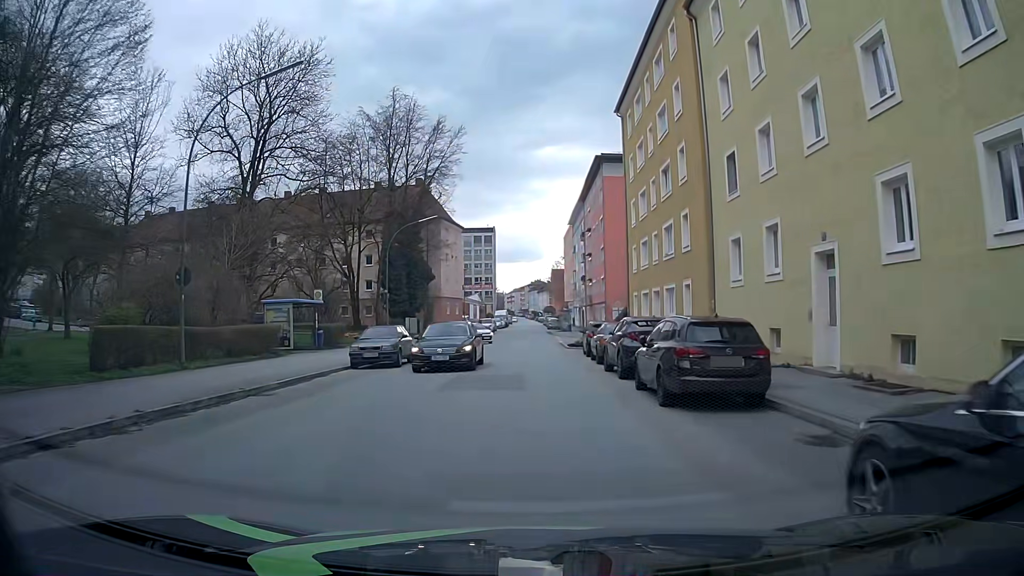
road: tertiary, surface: asphalt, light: Day
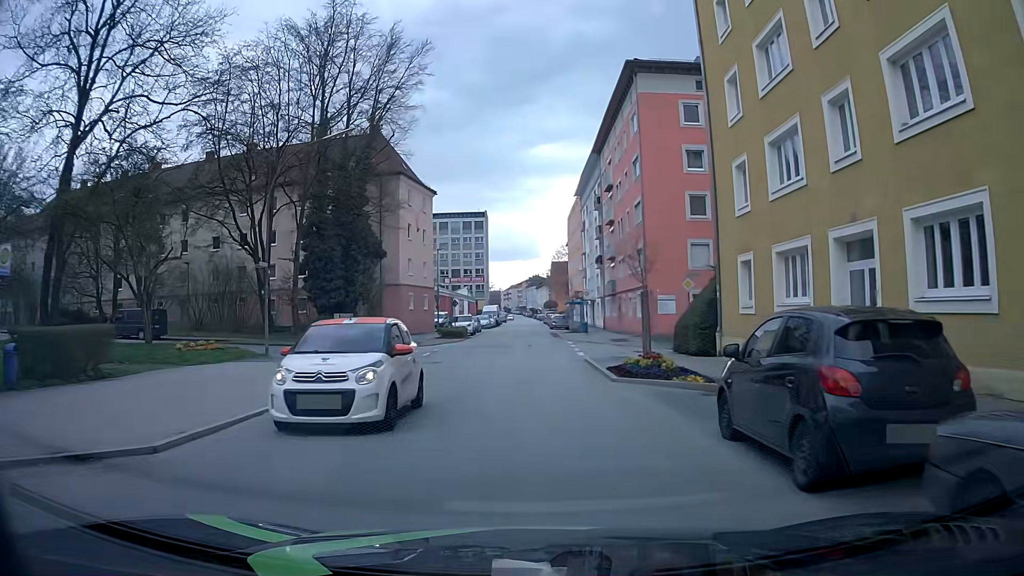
(+0.2, +22.4) m; +1°
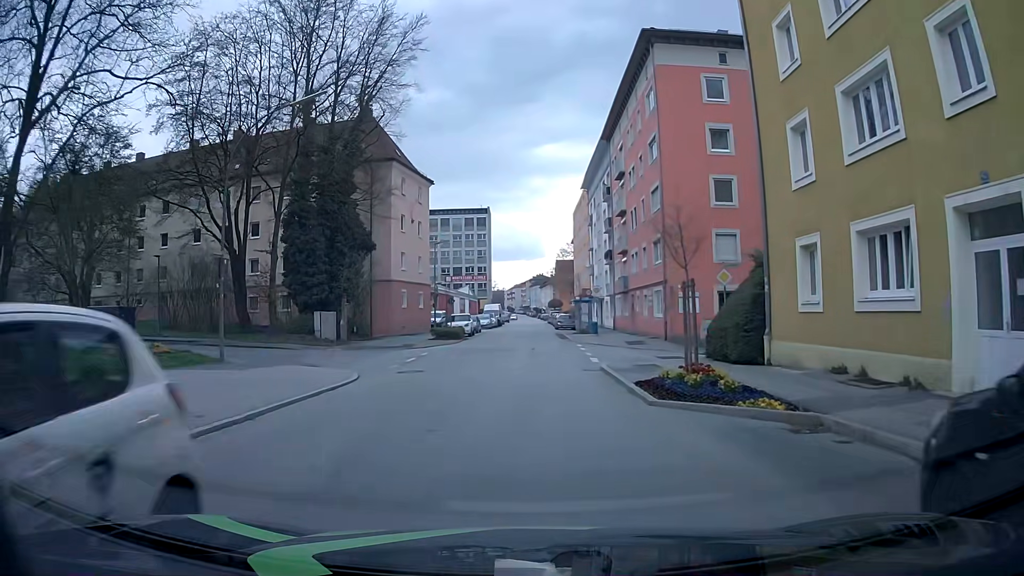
(0.0, +4.5) m; -2°
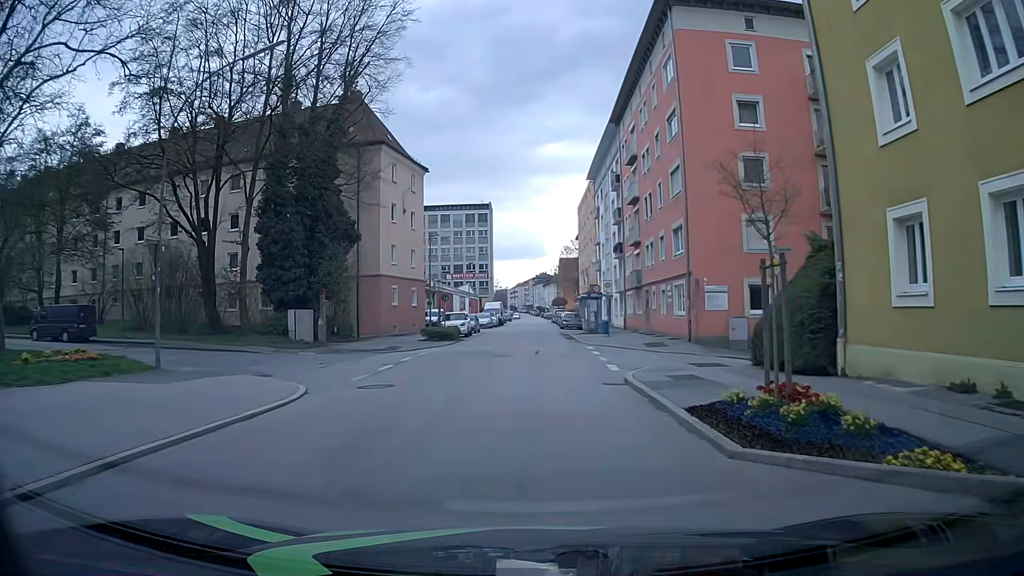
(+0.1, +4.5) m; +1°
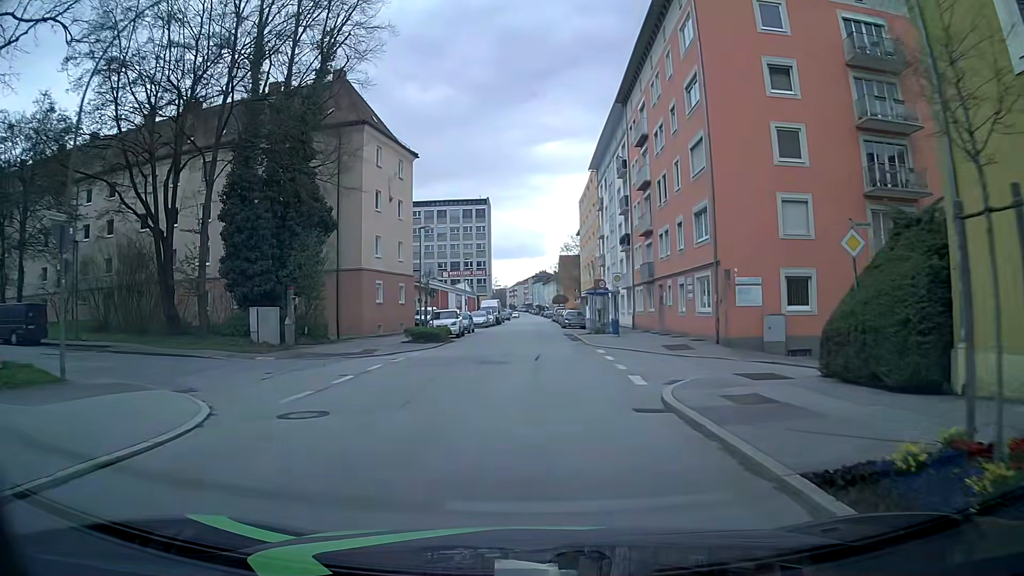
(0.0, +4.5) m; +1°
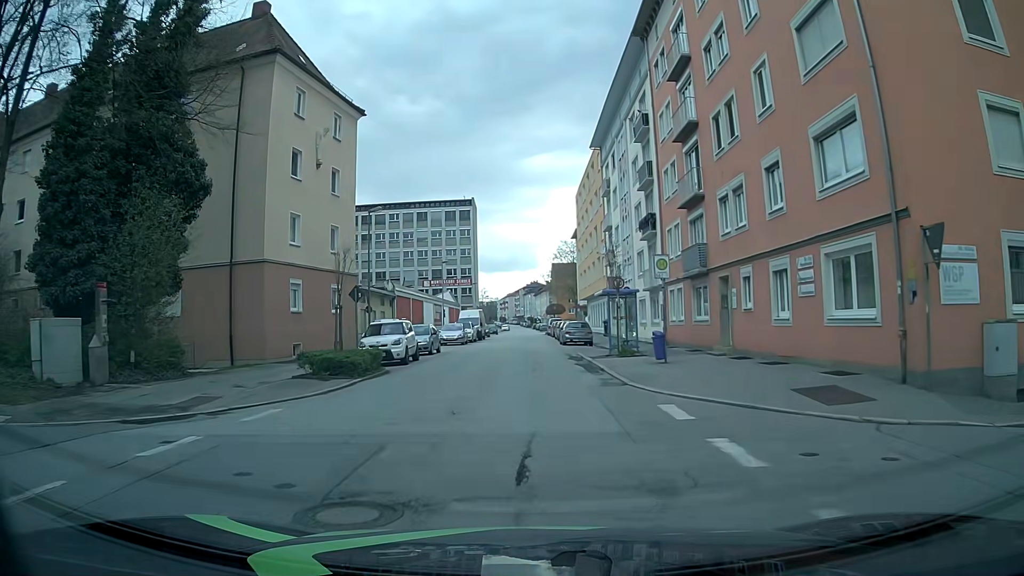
(0.0, +13.5) m; 0°
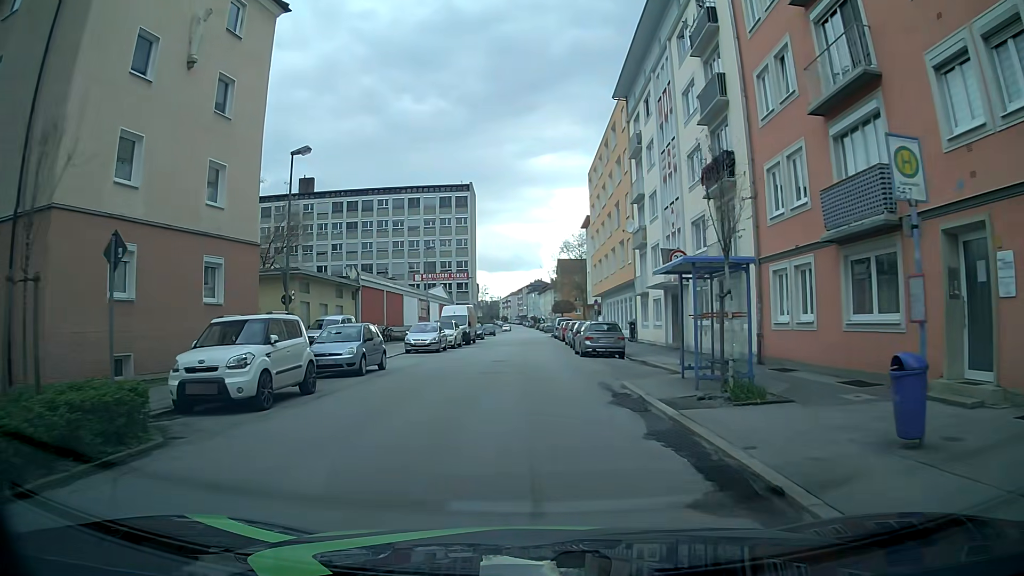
(0.0, +13.3) m; 0°
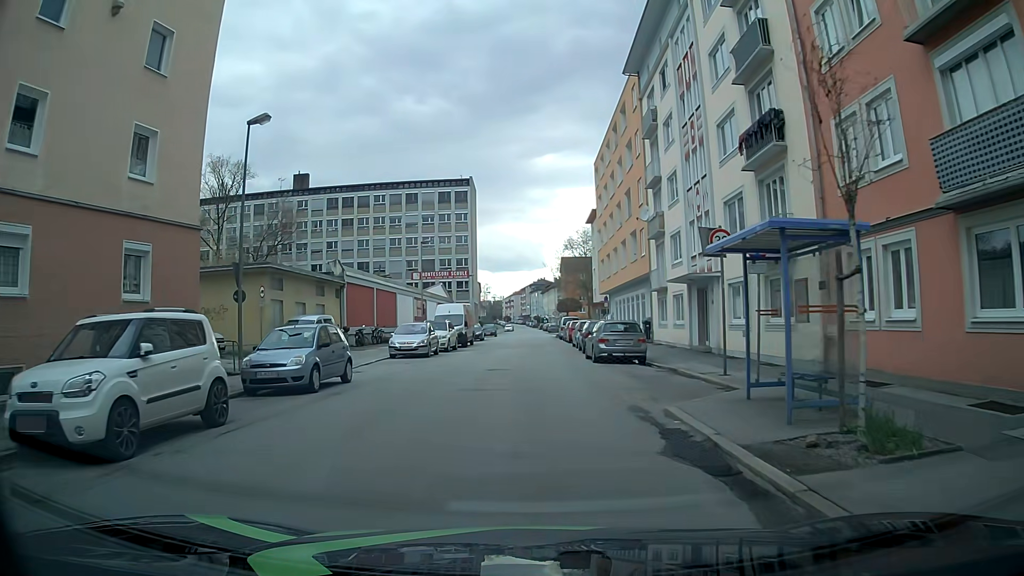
(0.0, +4.4) m; 0°
(0, +10) (0, +20) (0, +30) (0, +40) (0, +50) (0, +60) (0, +70) (0, +80) (0, +90) (0, +100) m
